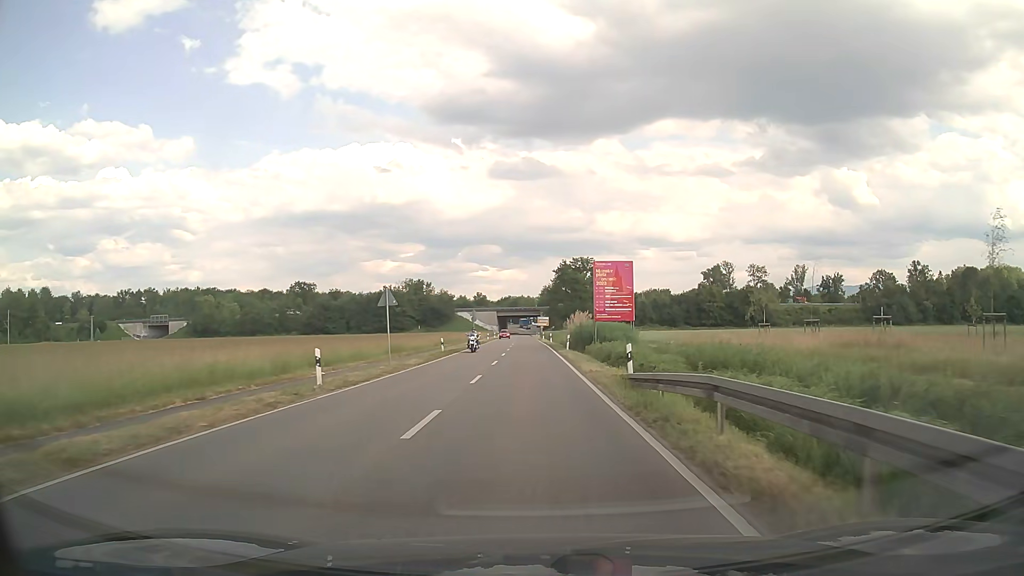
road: secondary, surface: asphalt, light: Day
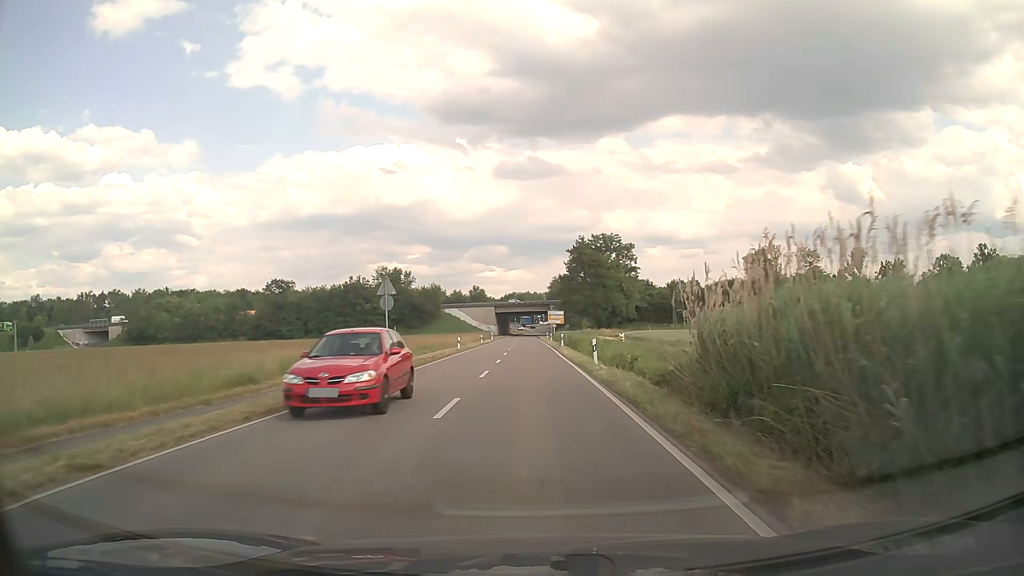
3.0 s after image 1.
(-0.2, +43.3) m; -1°
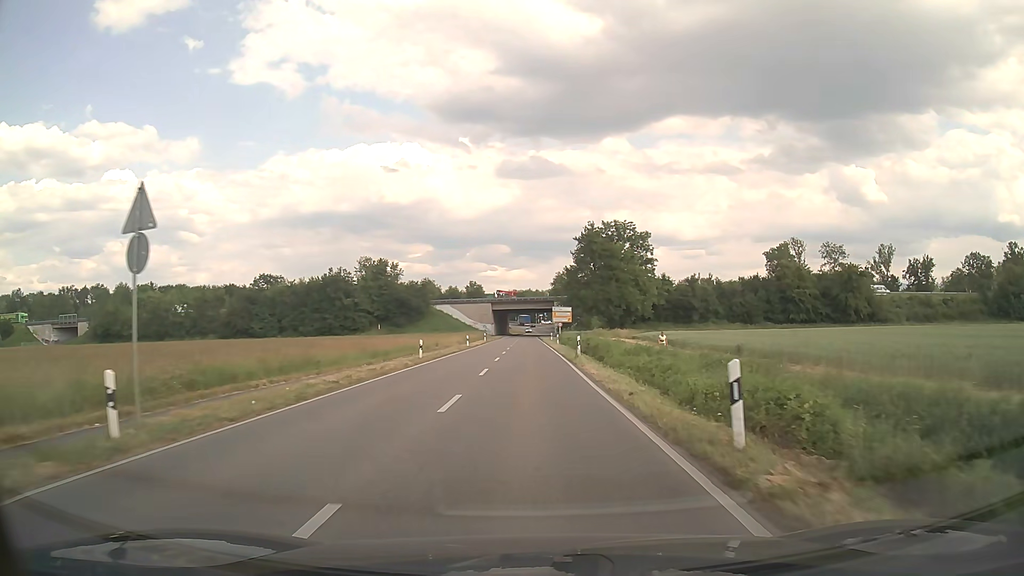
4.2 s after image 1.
(0.0, +17.3) m; 0°
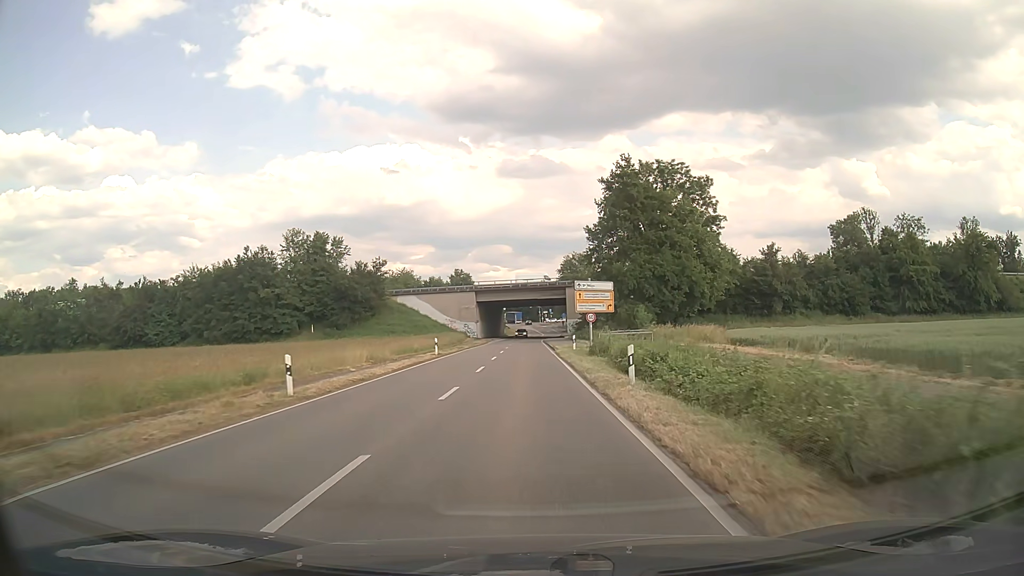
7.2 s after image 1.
(-0.1, +43.2) m; 0°
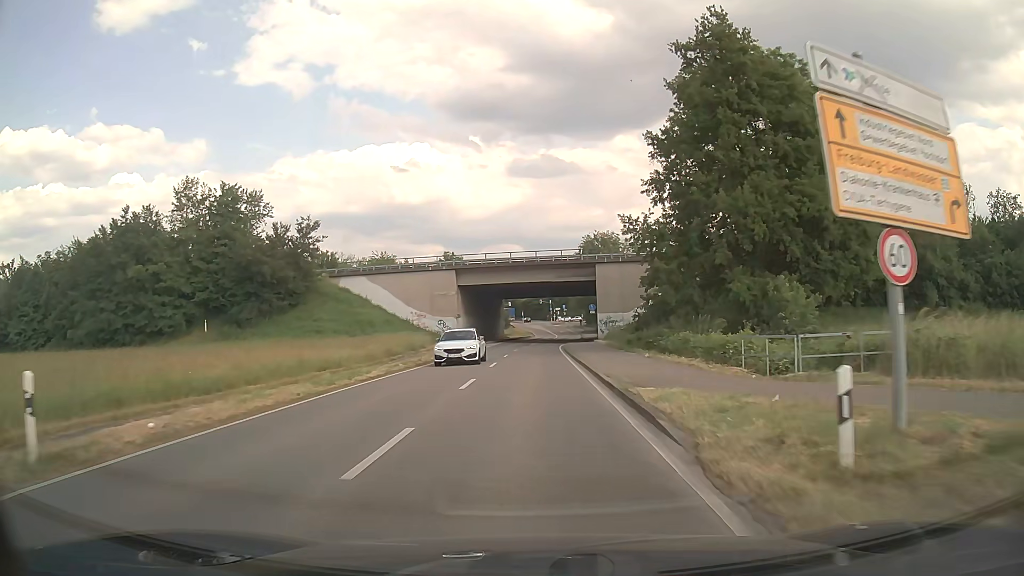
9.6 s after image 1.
(-0.3, +34.4) m; -1°
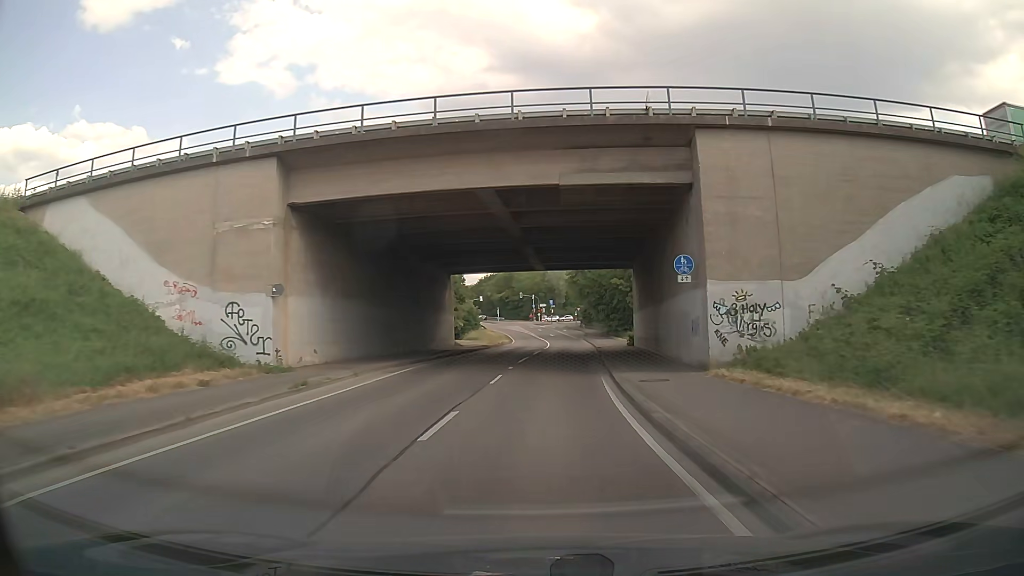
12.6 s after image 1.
(+0.1, +42.9) m; +2°
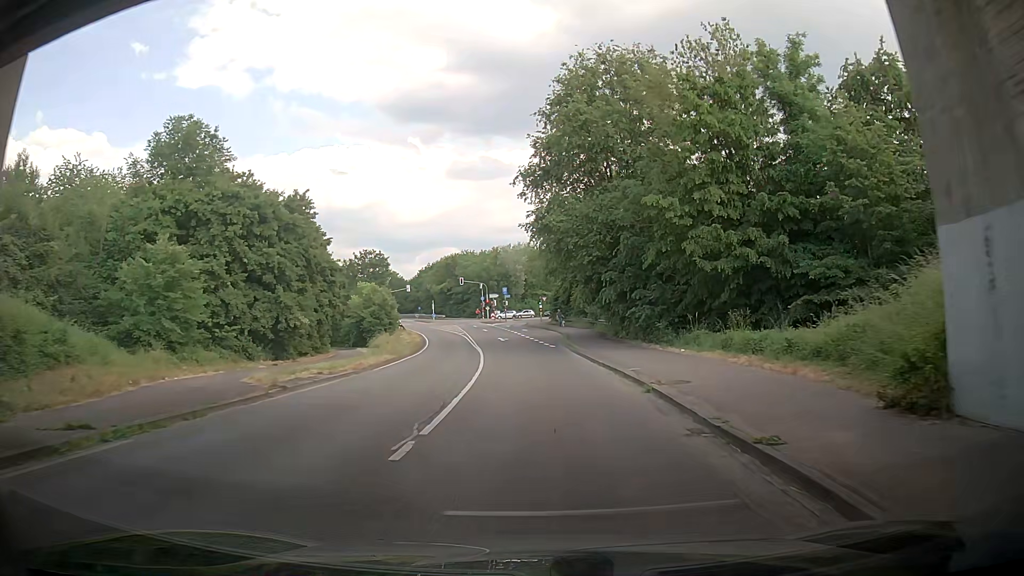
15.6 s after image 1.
(+1.3, +42.1) m; +2°
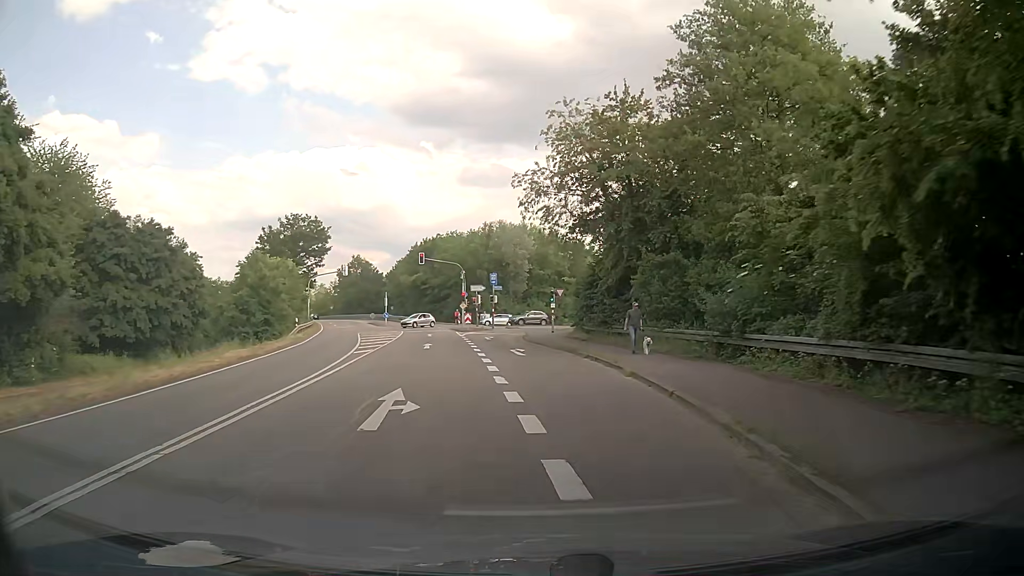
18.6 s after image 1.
(+0.9, +39.9) m; +1°
(0, +10) (0, +20) (-1, +30) (-2, +40) (-1, +50) (+1, +60) (+6, +68) (+11, +77) (+17, +85) (+20, +95) m
